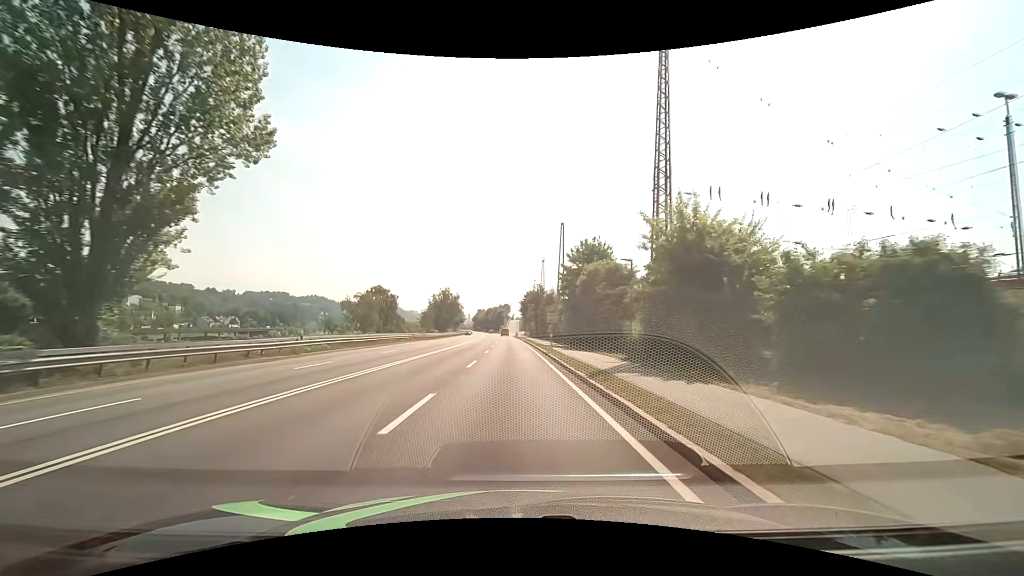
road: primary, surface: asphalt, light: Day
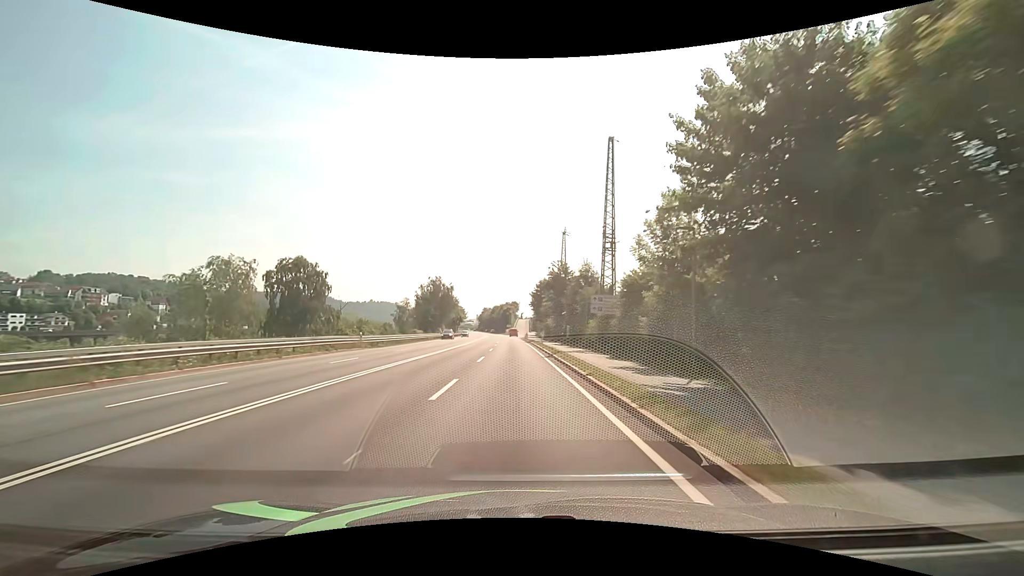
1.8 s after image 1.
(-0.3, +33.1) m; -1°
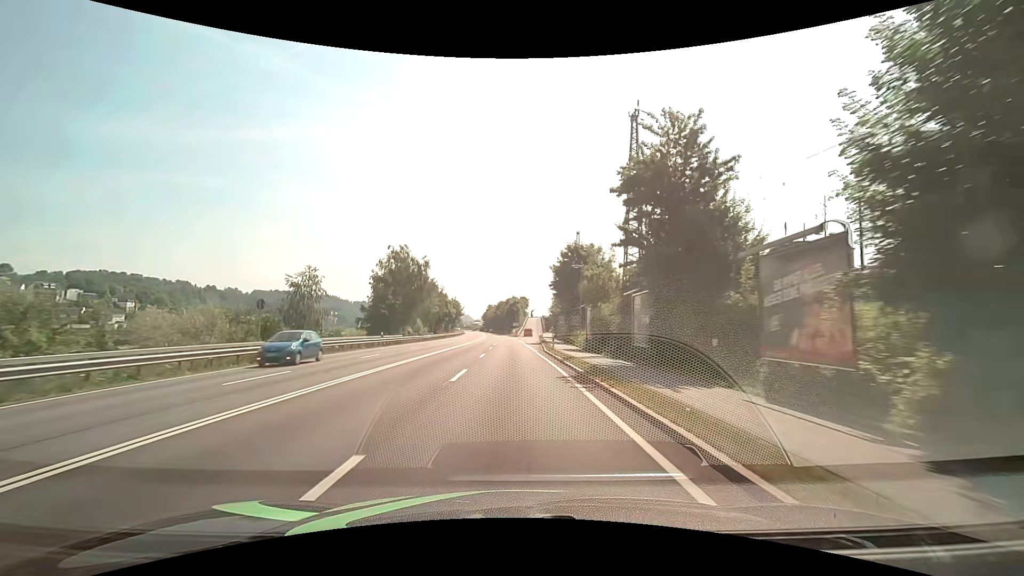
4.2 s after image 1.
(-0.5, +44.6) m; -1°
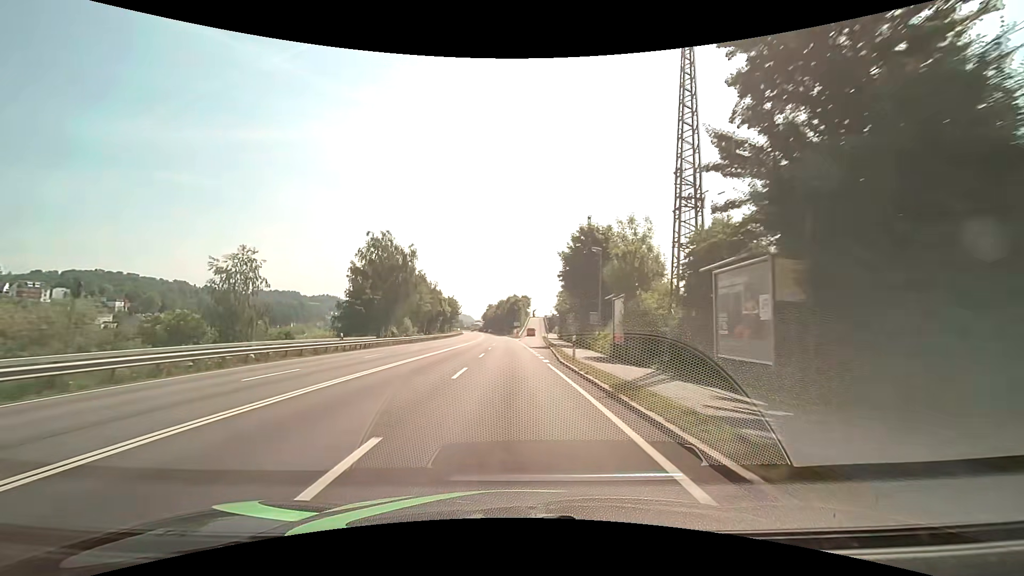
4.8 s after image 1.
(0.0, +11.2) m; 0°
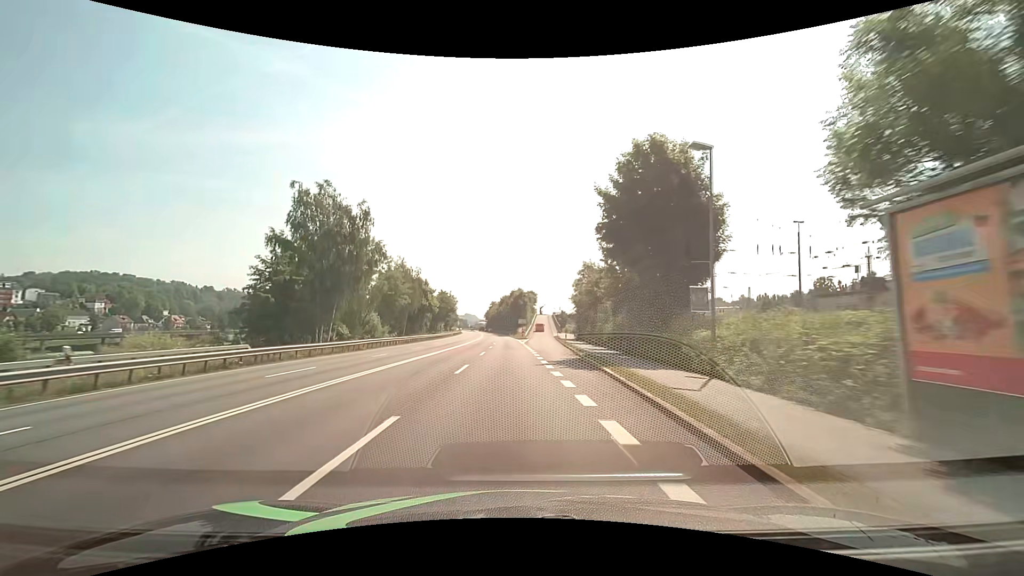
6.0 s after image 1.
(0.0, +22.6) m; 0°
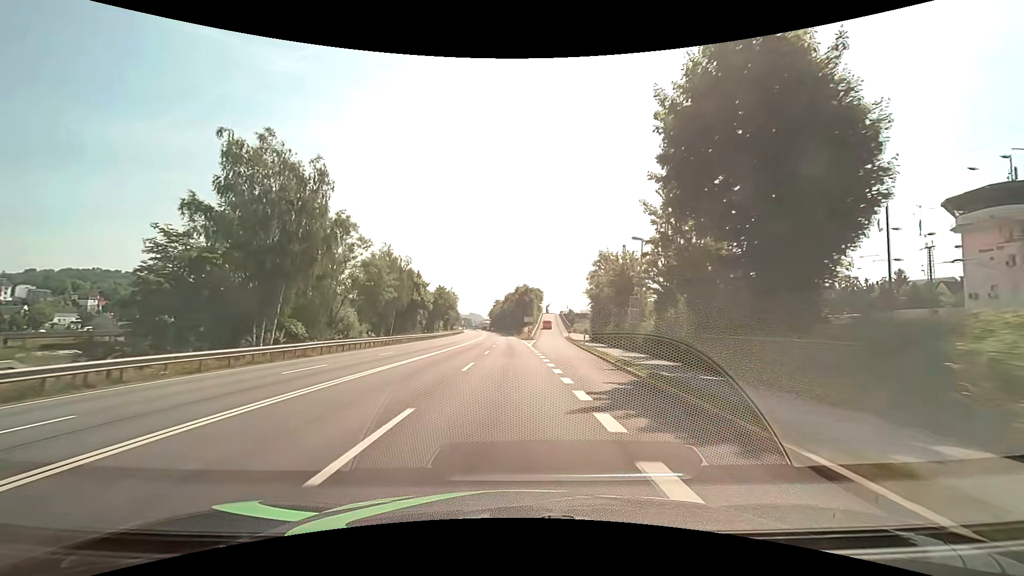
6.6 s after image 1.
(-0.1, +11.3) m; -1°
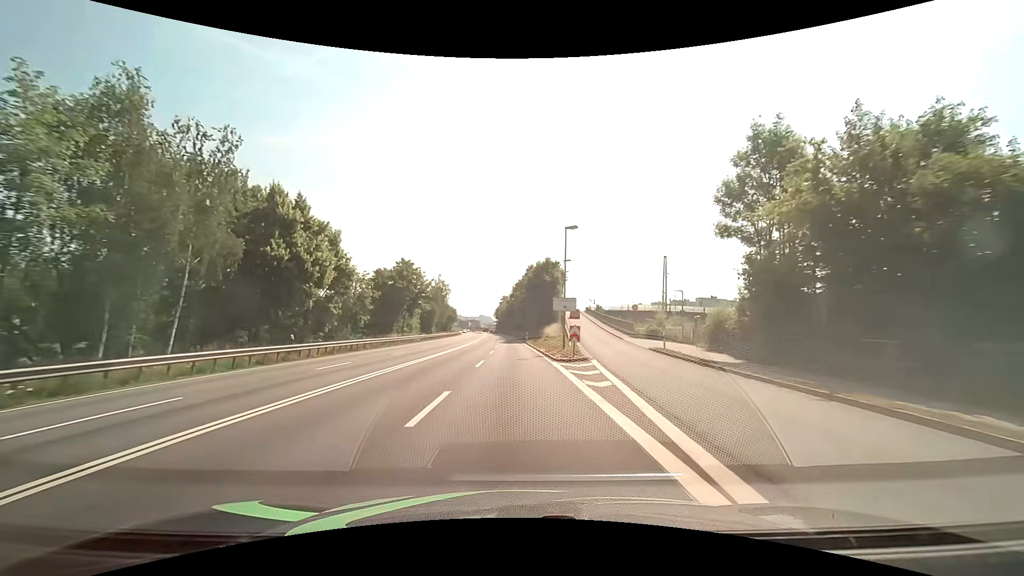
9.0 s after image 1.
(-0.3, +45.8) m; -1°
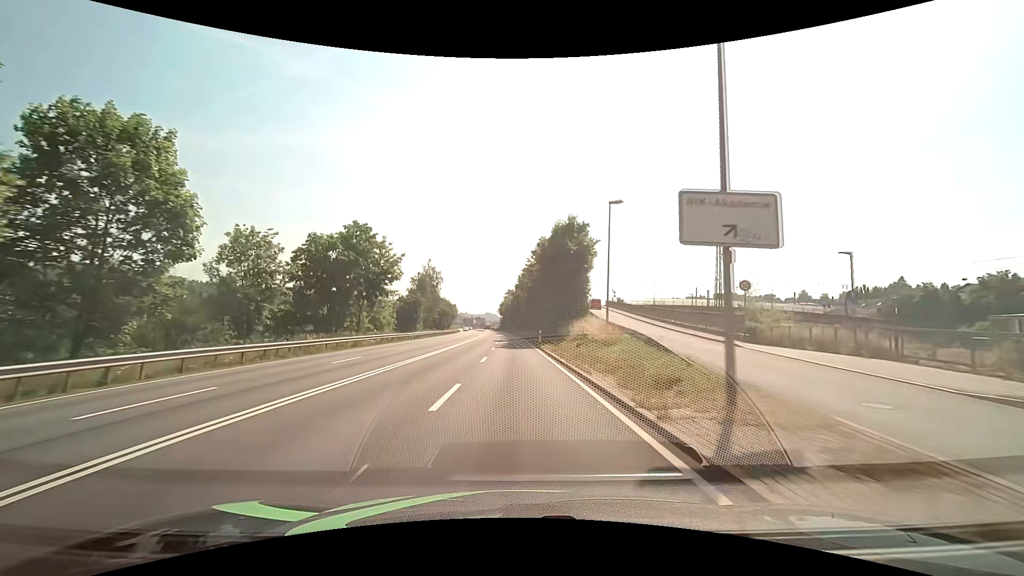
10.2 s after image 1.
(-0.3, +22.9) m; -1°
(0, +10) (0, +20) (0, +30) (0, +40) (-1, +50) (-1, +60) (-1, +70) (-1, +80) (-2, +90) (-2, +100) m
